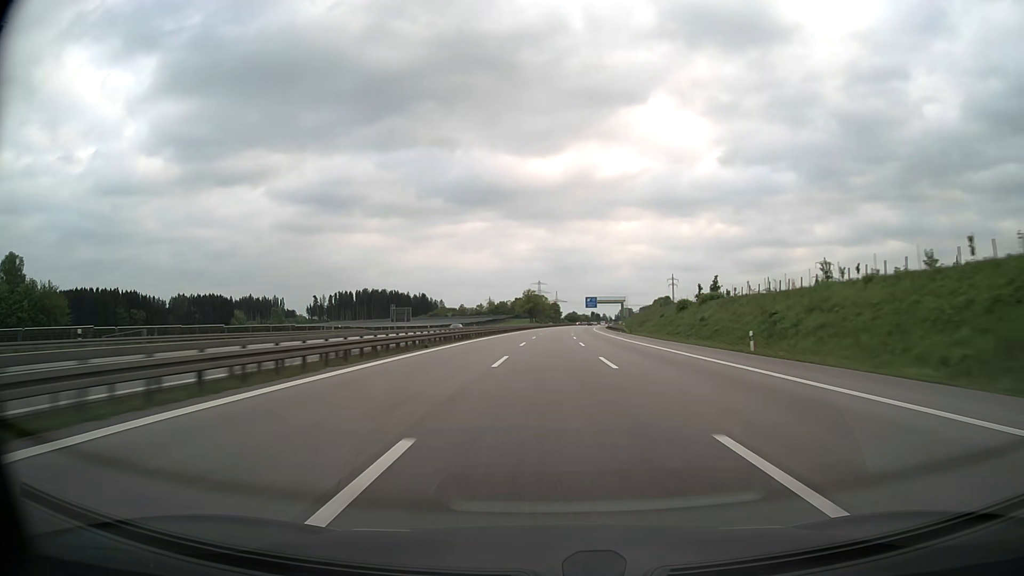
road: motorway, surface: asphalt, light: Day
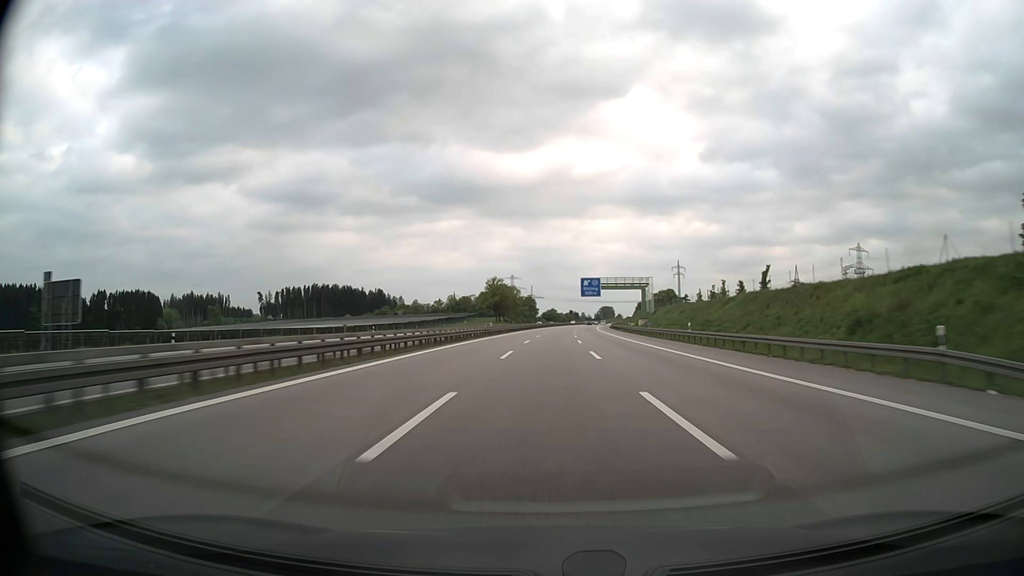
(+1.6, +85.5) m; +2°
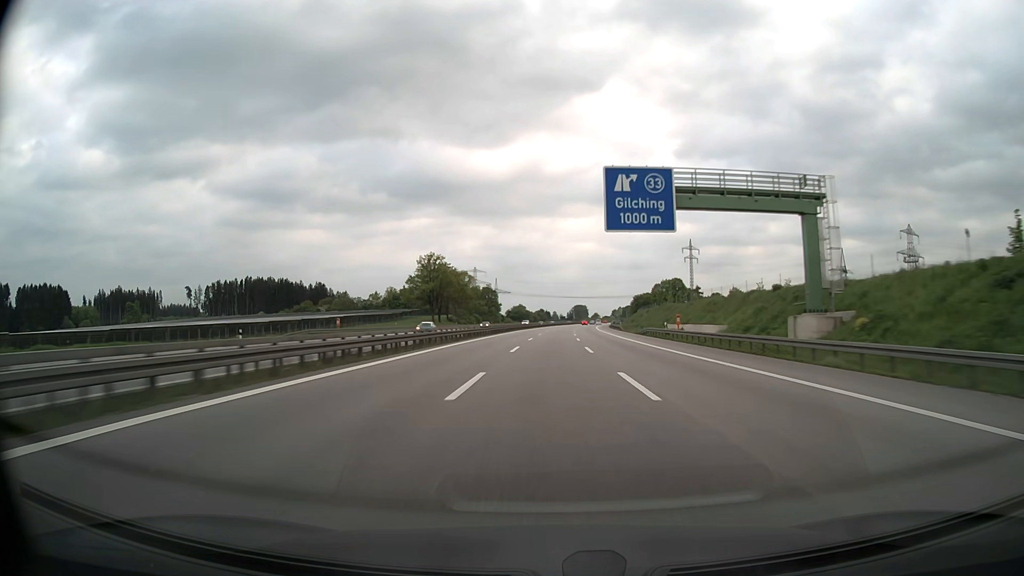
(+1.7, +85.4) m; +2°
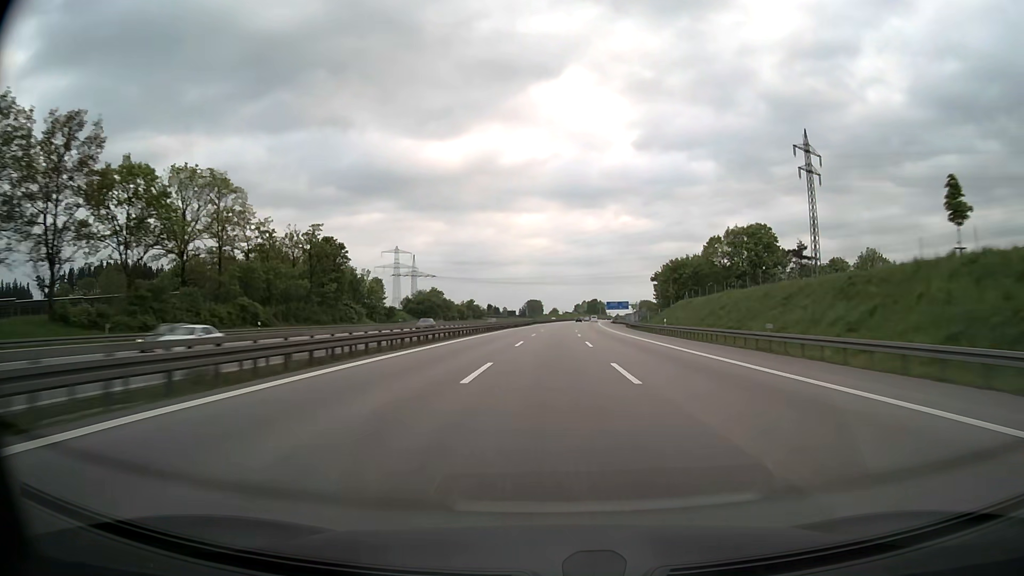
(+5.0, +142.3) m; +4°
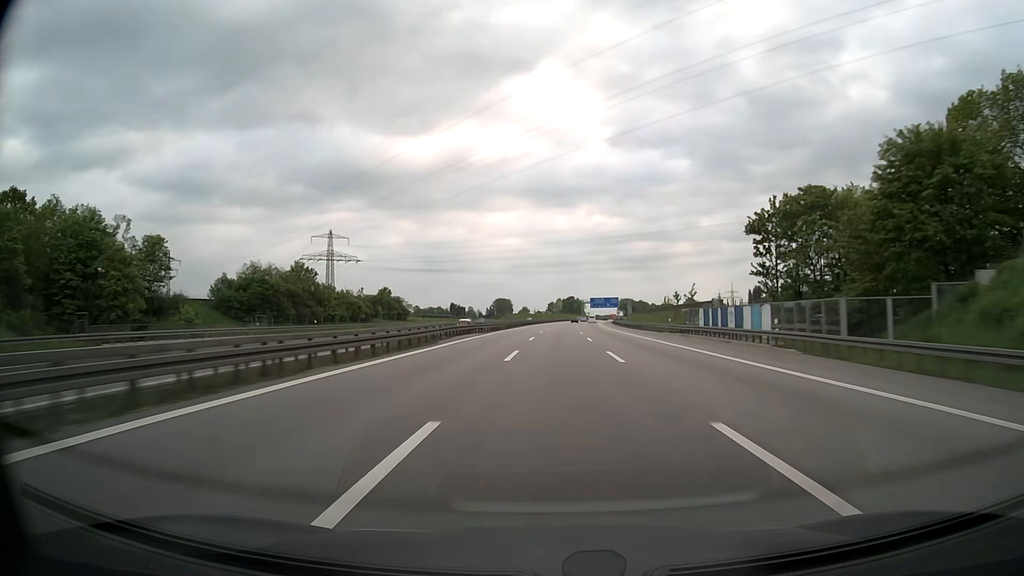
(+1.7, +83.0) m; +2°
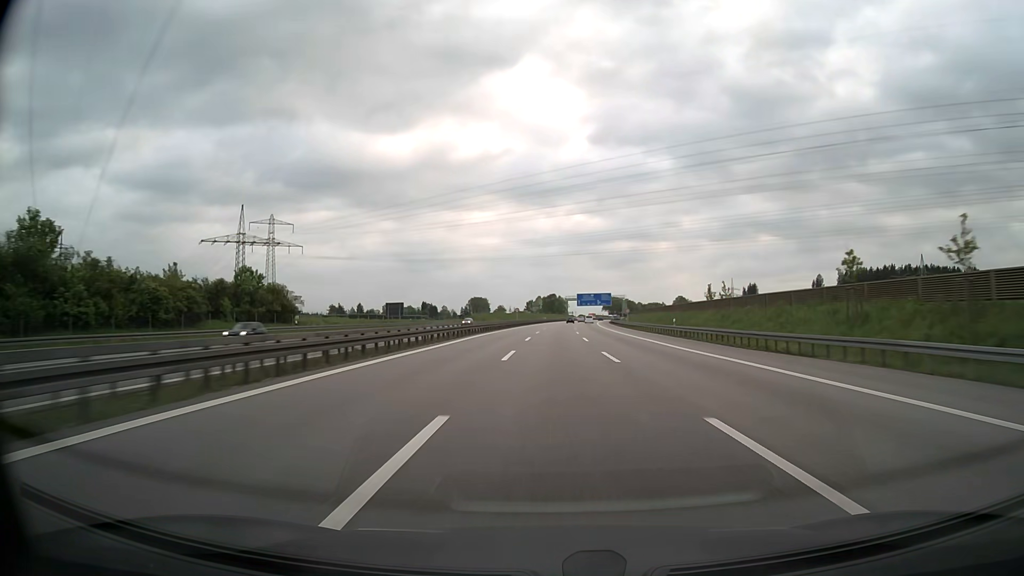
(+0.8, +53.6) m; +2°
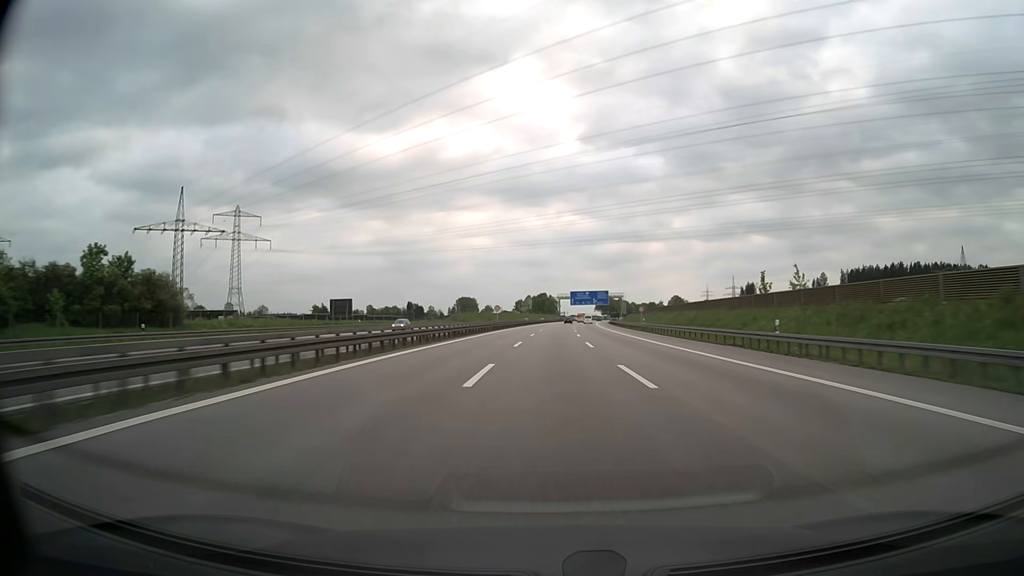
(+0.2, +26.3) m; +1°
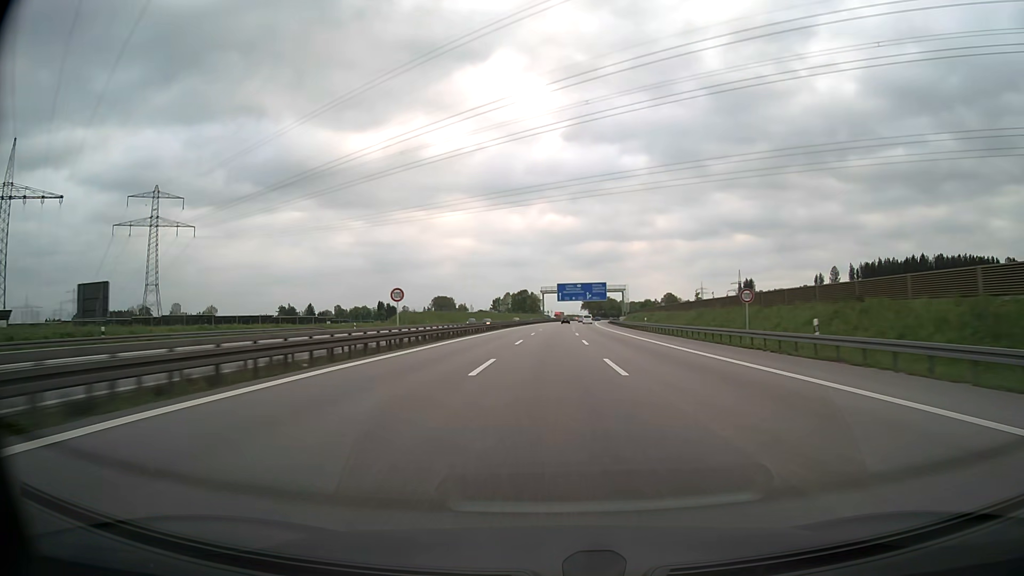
(+0.7, +51.5) m; +2°
(0, +10) (0, +20) (0, +30) (0, +40) (0, +50) (+1, +60) (+1, +70) (+1, +80) (+2, +90) (+2, +100) m
